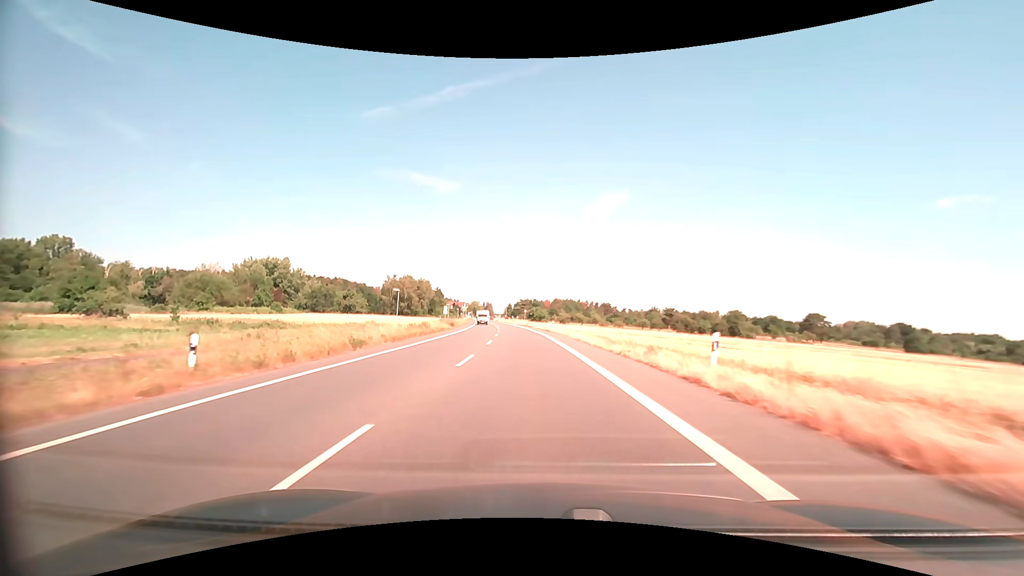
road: primary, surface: asphalt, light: Day
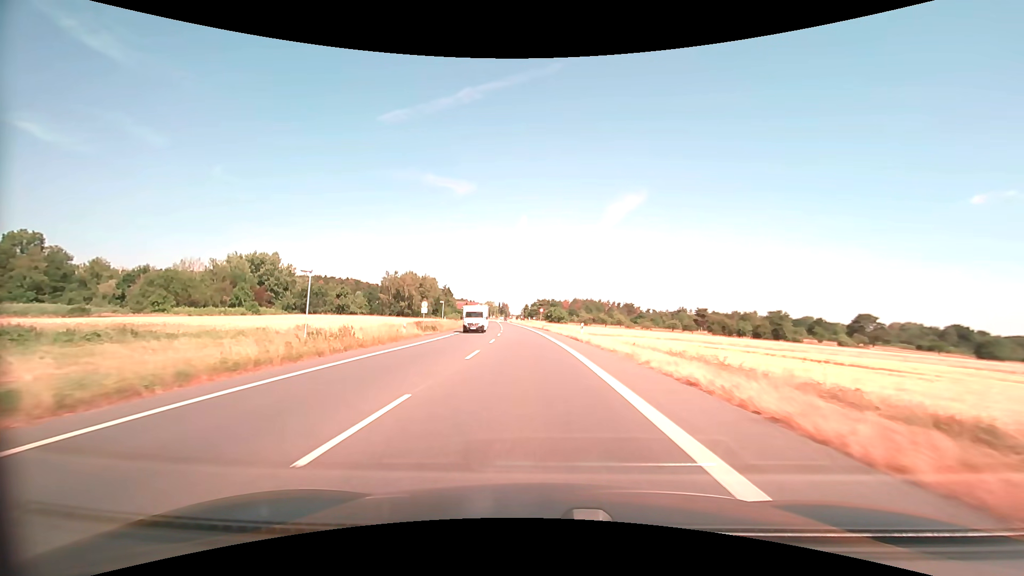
(-0.4, +21.4) m; -2°
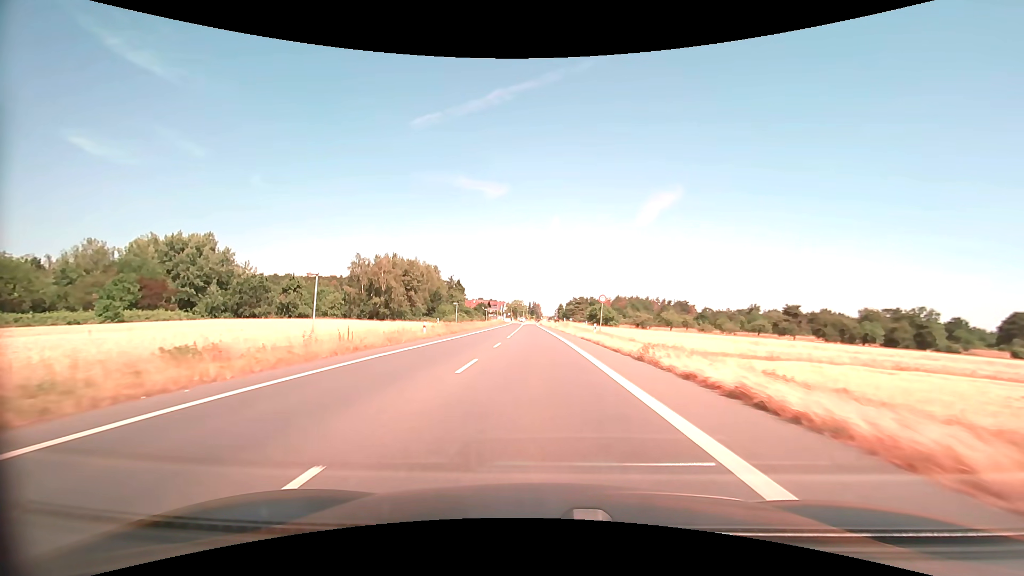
(-2.1, +51.8) m; -4°
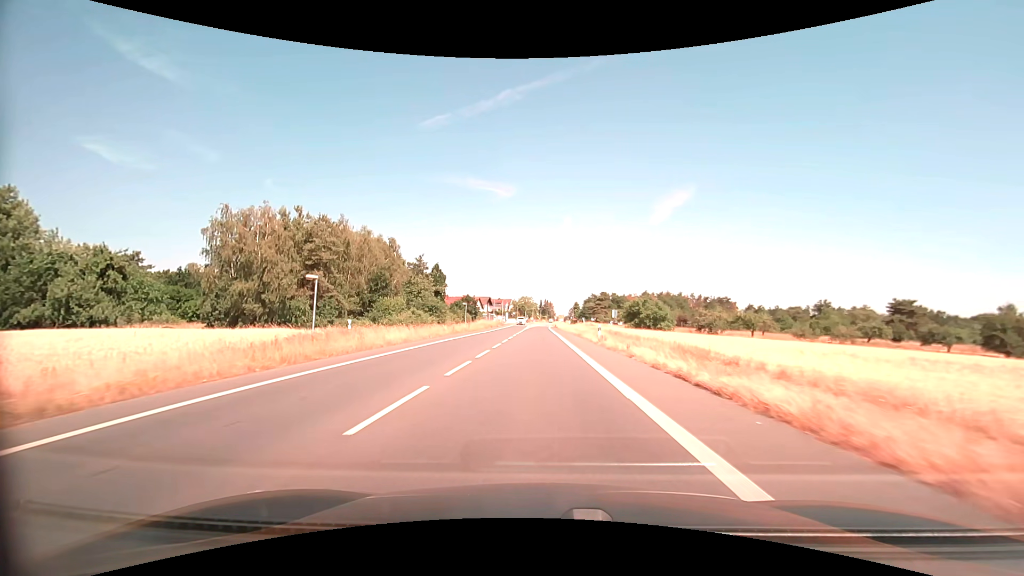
(-0.5, +49.5) m; -1°
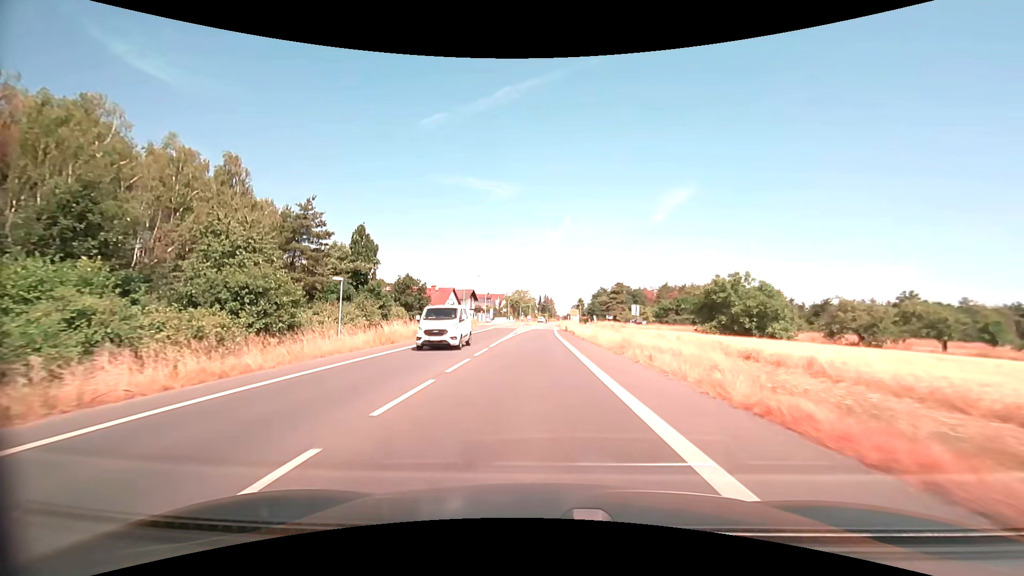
(-0.1, +47.0) m; 0°
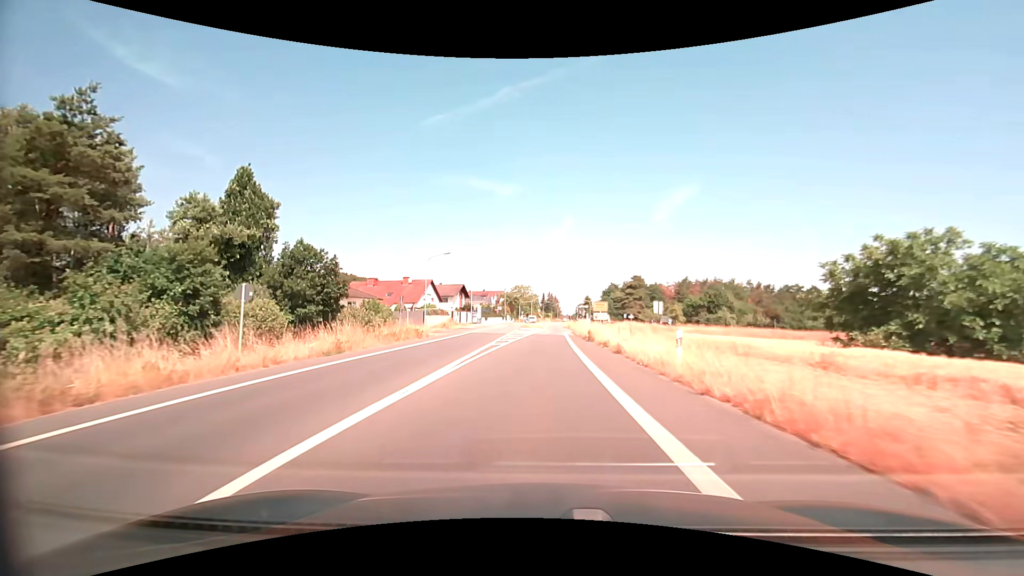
(0.0, +26.1) m; -1°
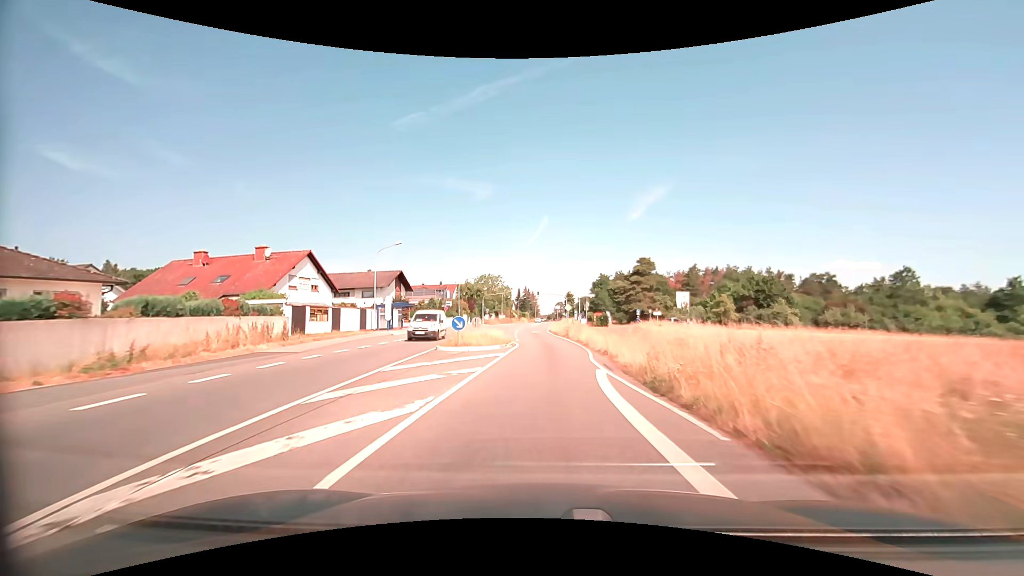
(+0.5, +41.4) m; +3°
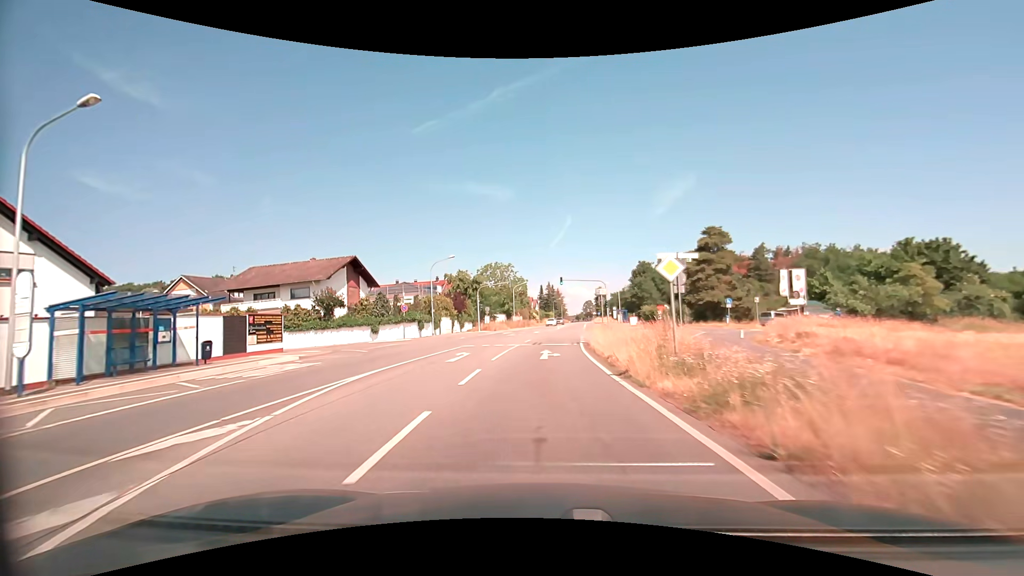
(0.0, +31.6) m; -3°
(0, +10) (0, +20) (+1, +30) (+1, +40) (+2, +50) (+3, +60) (+4, +70) (+5, +80) (+6, +90) (+7, +100) m
